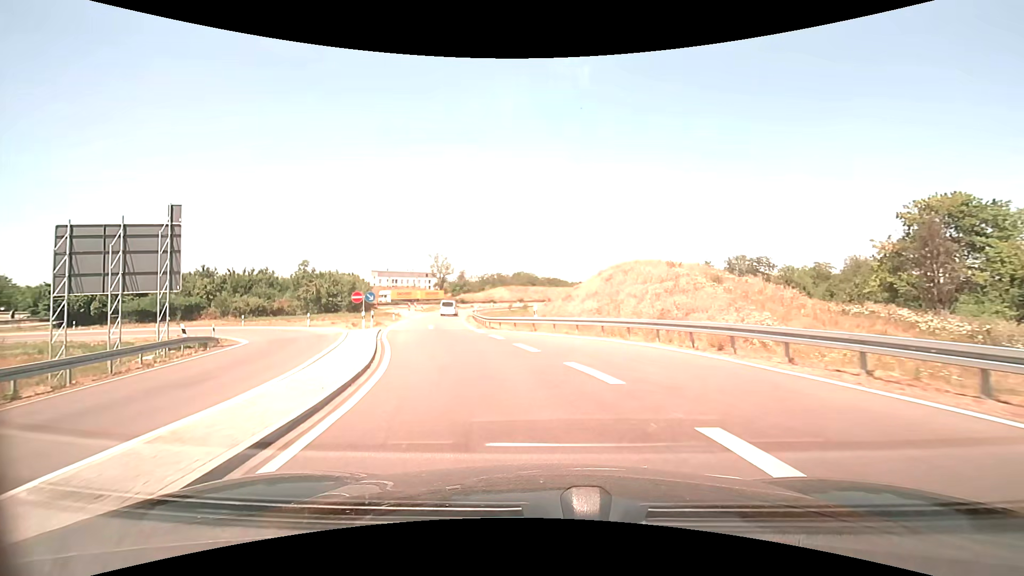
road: motorway_link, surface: asphalt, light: Day
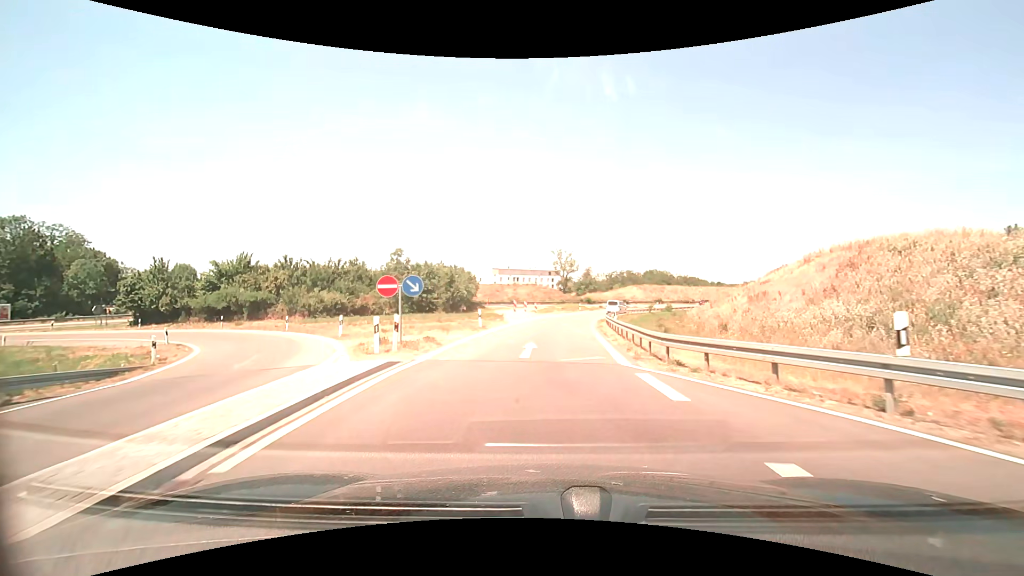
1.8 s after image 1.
(-2.9, +18.2) m; -14°
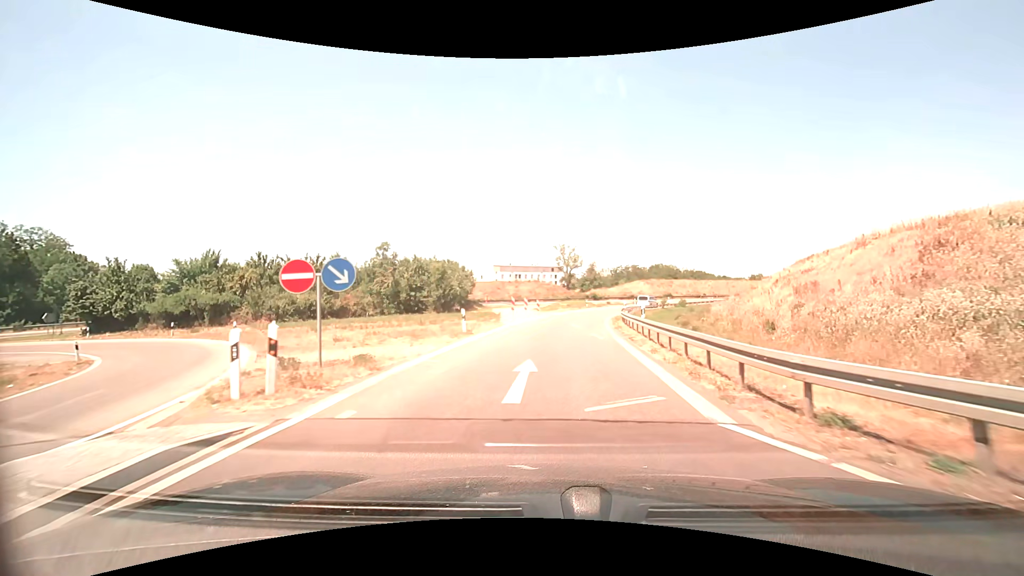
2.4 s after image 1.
(0.0, +6.6) m; 0°
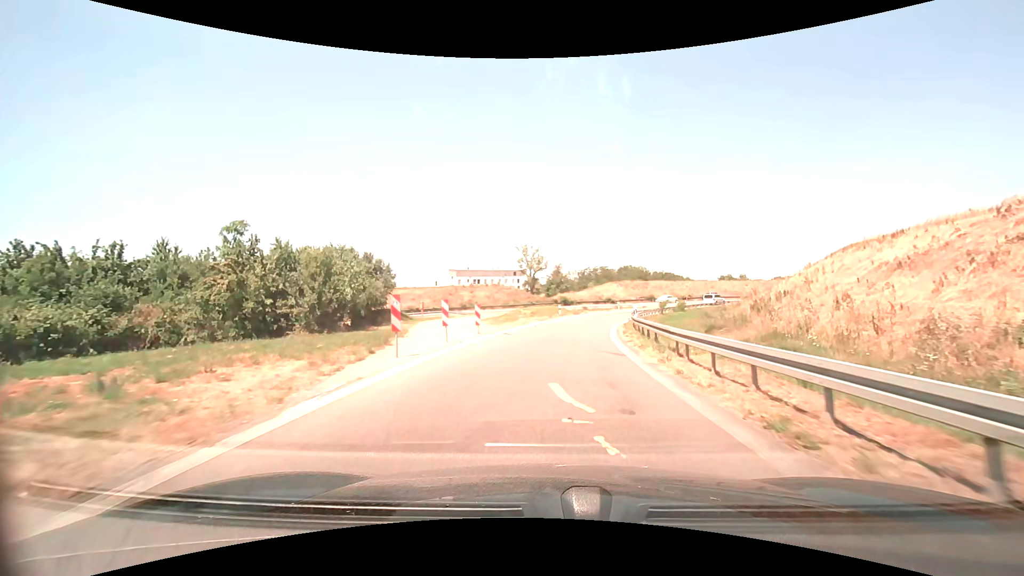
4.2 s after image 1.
(+0.6, +20.9) m; +4°
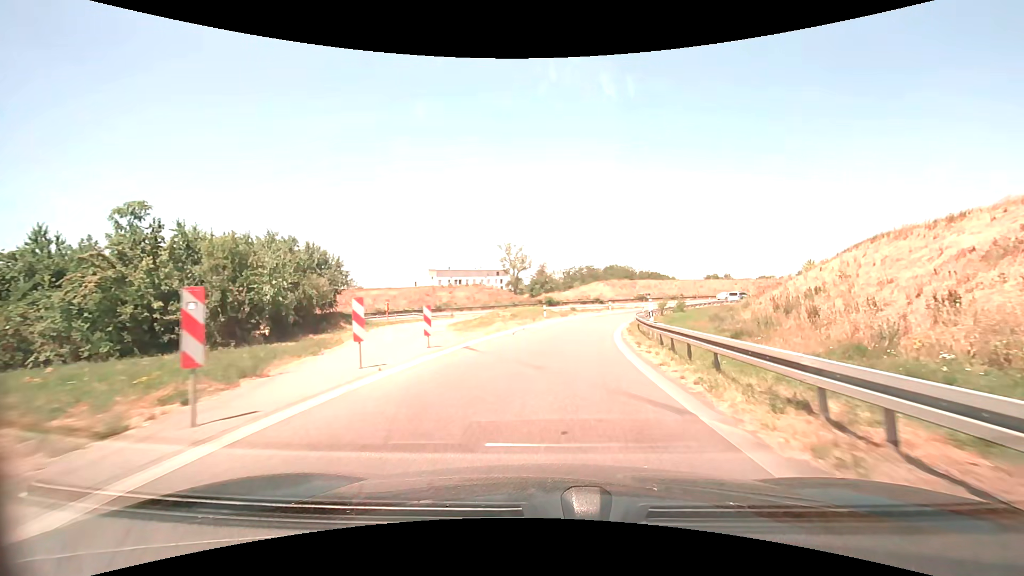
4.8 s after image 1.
(+0.1, +7.3) m; +2°
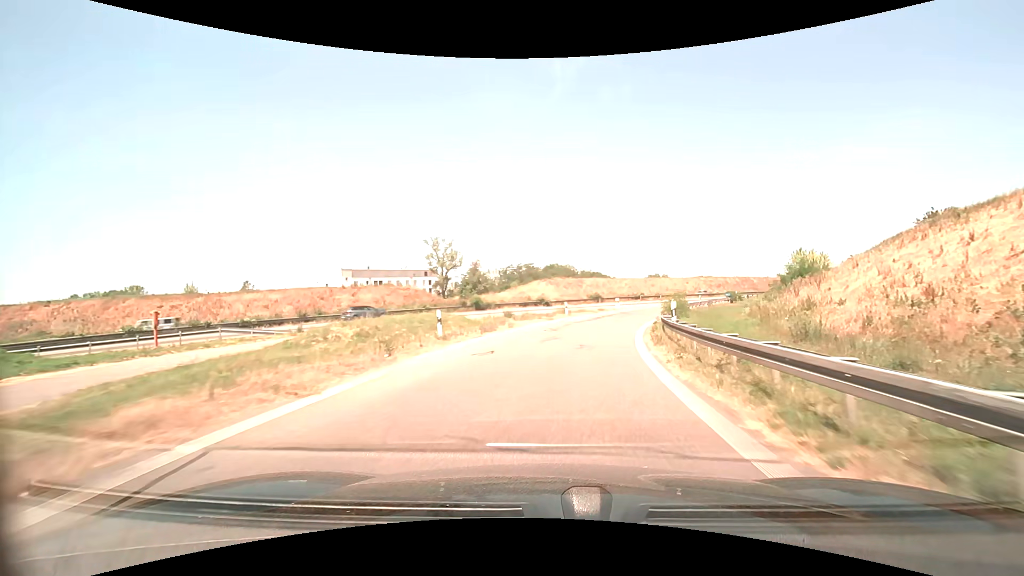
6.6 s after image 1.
(+1.3, +22.7) m; +7°
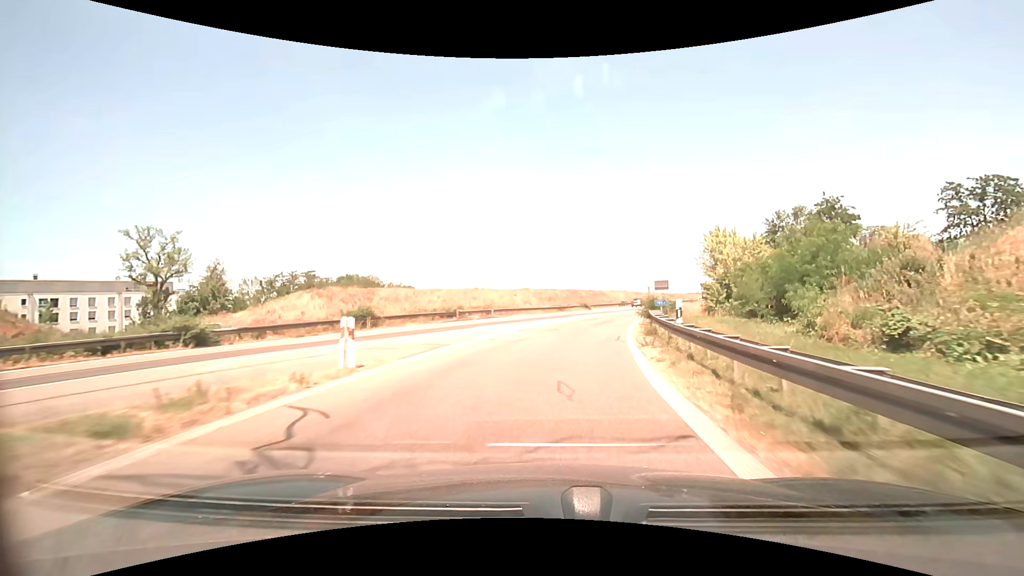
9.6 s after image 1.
(+7.0, +39.3) m; +20°
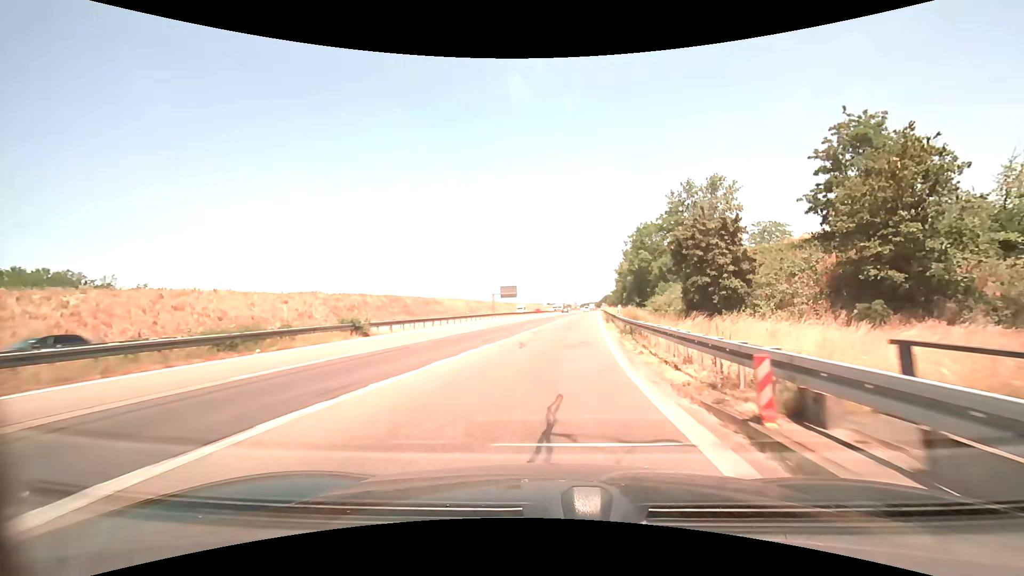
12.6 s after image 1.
(+6.9, +42.9) m; +18°
(0, +10) (+1, +20) (+2, +30) (+2, +40) (+3, +50) (+4, +60) (+5, +70) (+7, +80) (+8, +90) (+9, +100) m
